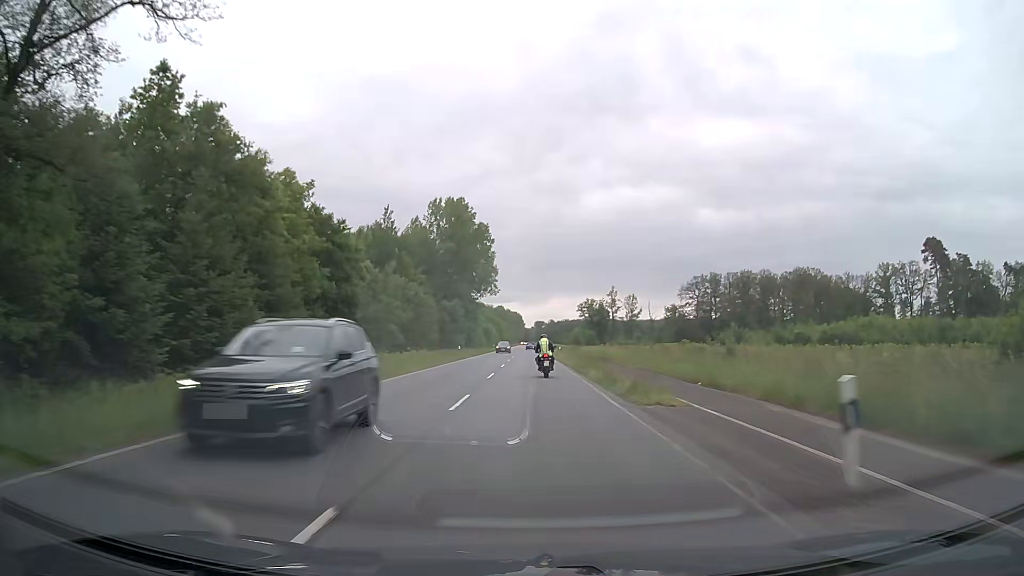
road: primary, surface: asphalt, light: Day
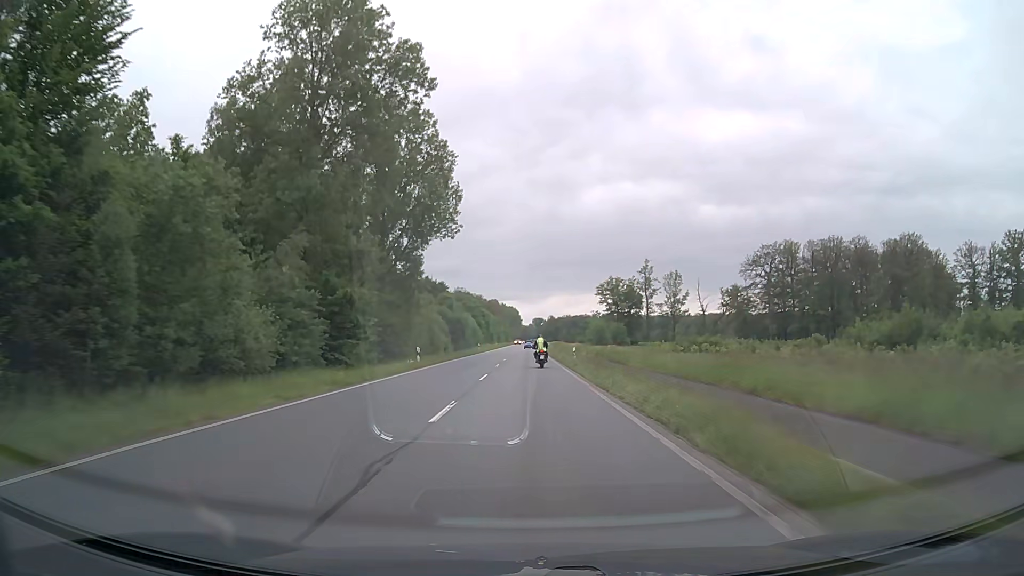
(+0.1, +74.5) m; 0°
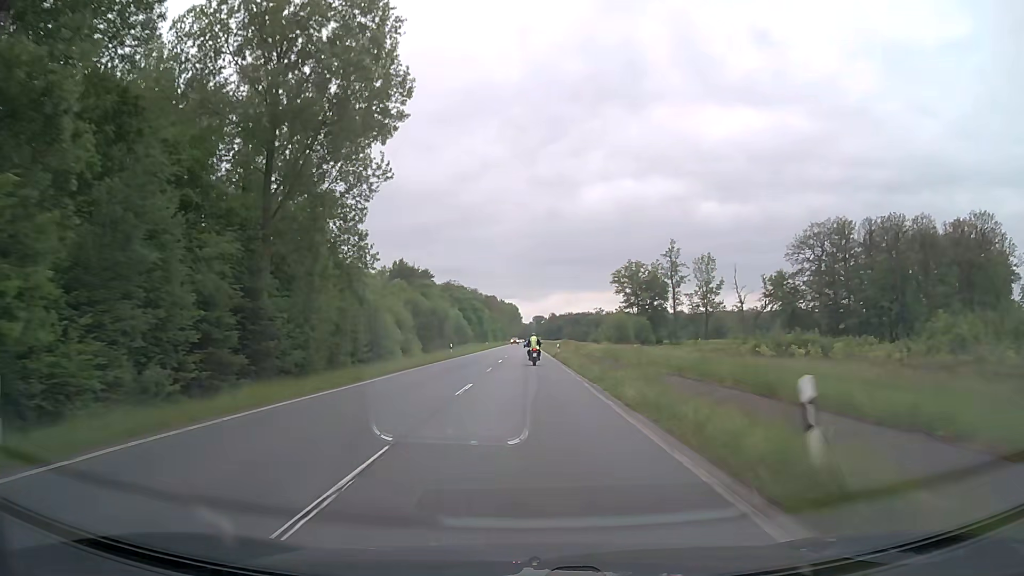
(-0.1, +30.8) m; 0°
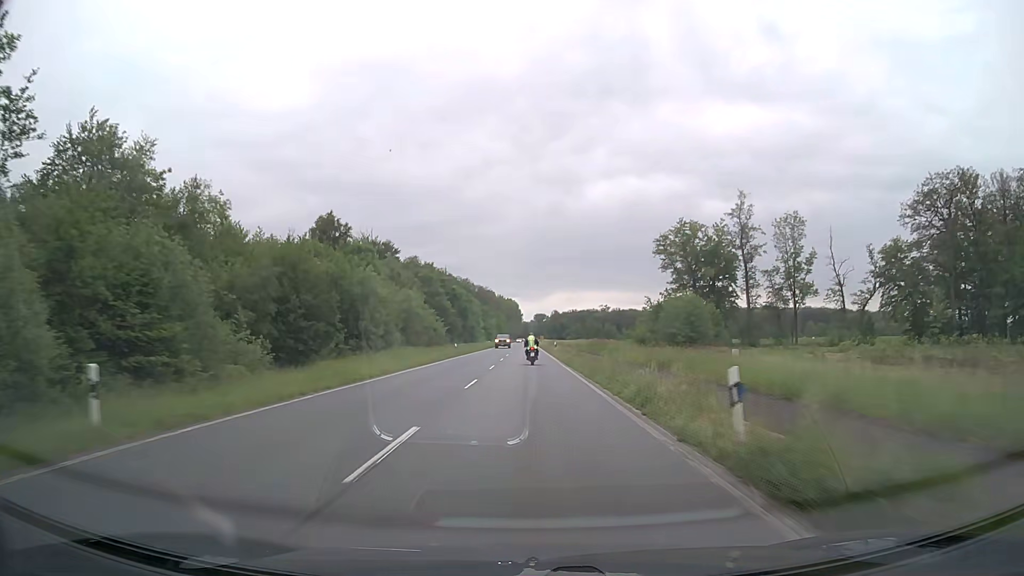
(0.0, +46.2) m; 0°
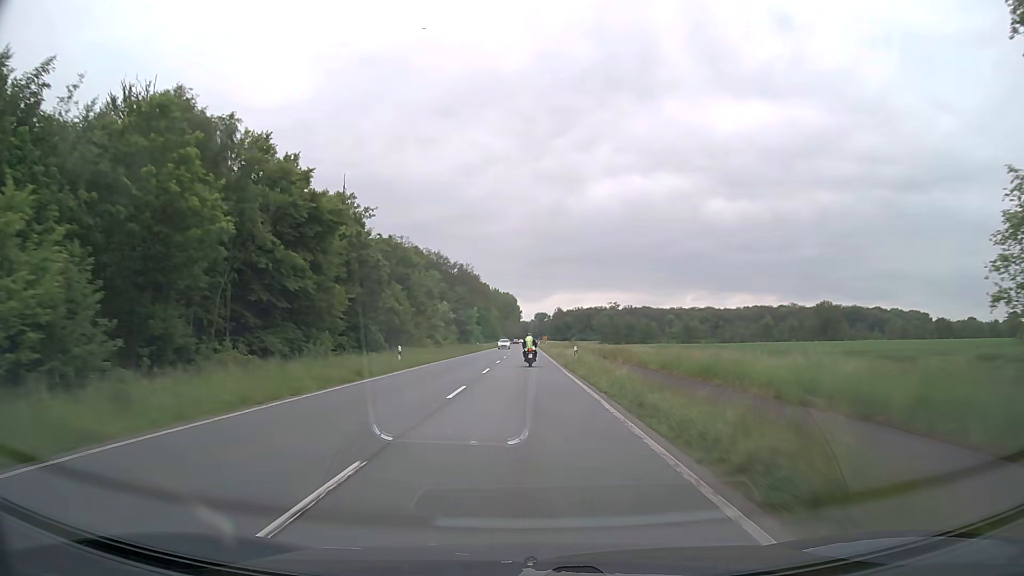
(+0.2, +74.8) m; 0°
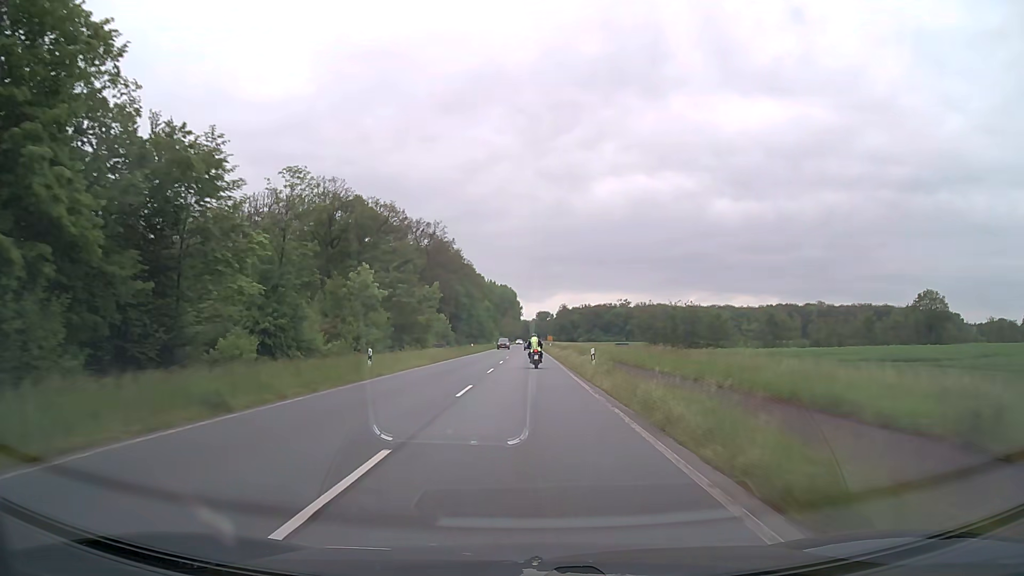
(-0.2, +59.2) m; 0°
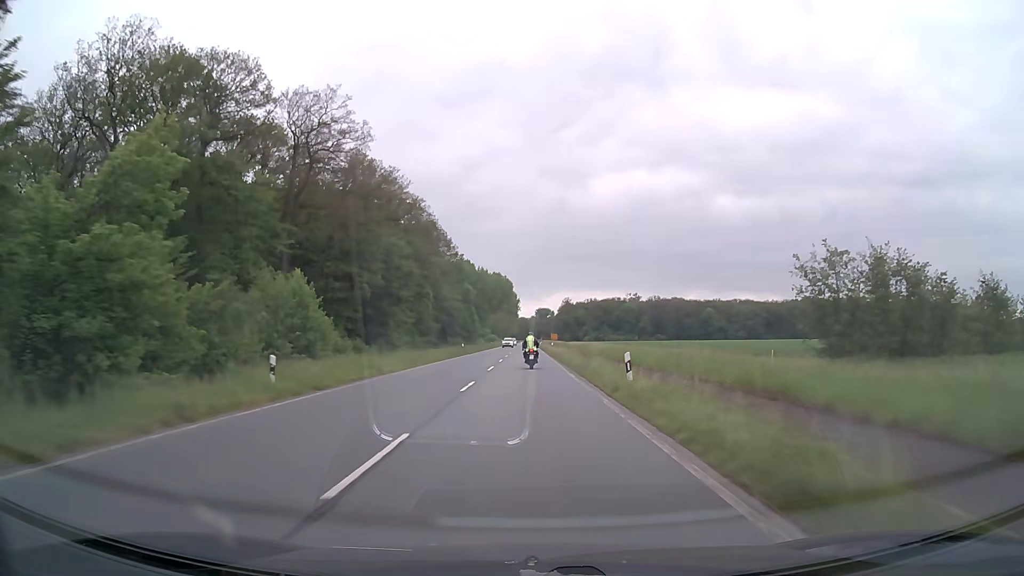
(0.0, +58.4) m; 0°
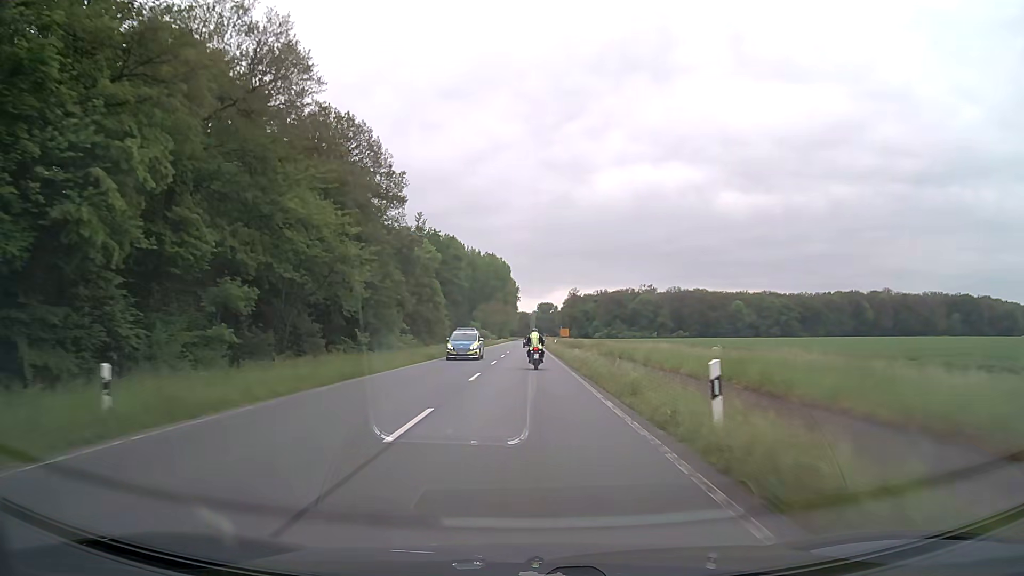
(-0.1, +57.0) m; 0°
(0, +10) (0, +20) (0, +30) (0, +40) (0, +50) (0, +60) (0, +70) (0, +80) (0, +90) (0, +100) m
